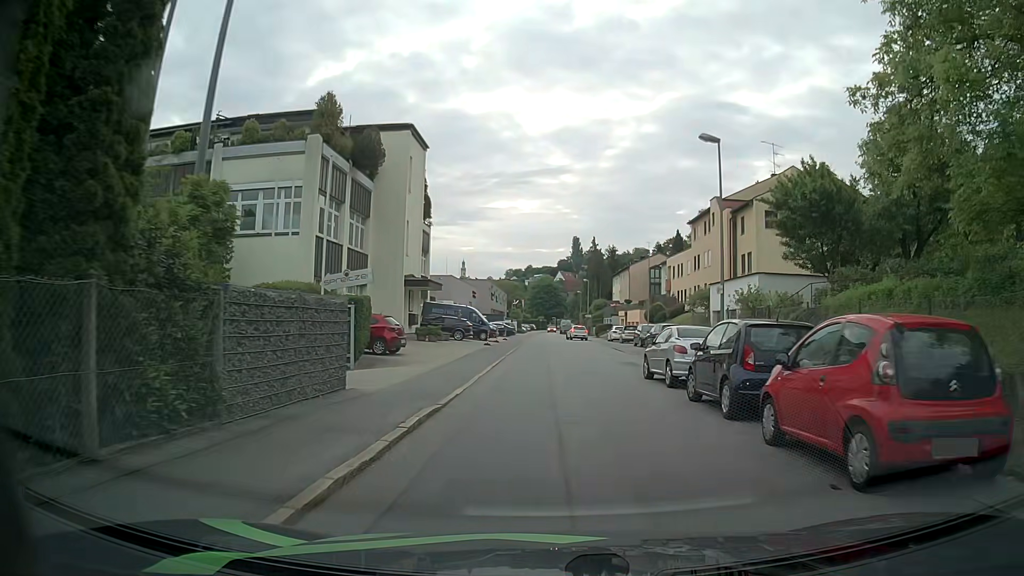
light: Day
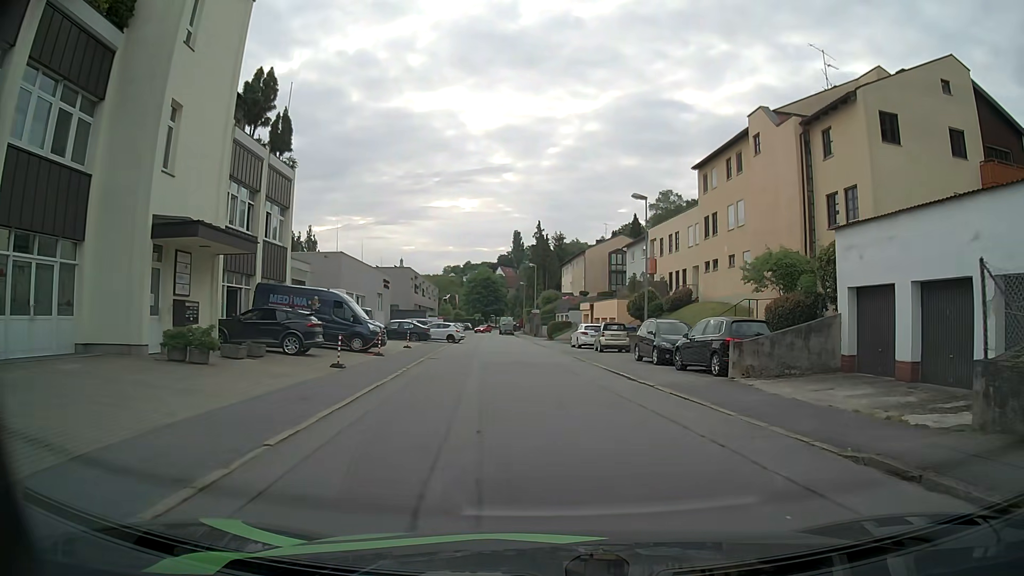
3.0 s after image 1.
(+0.1, +22.7) m; +5°
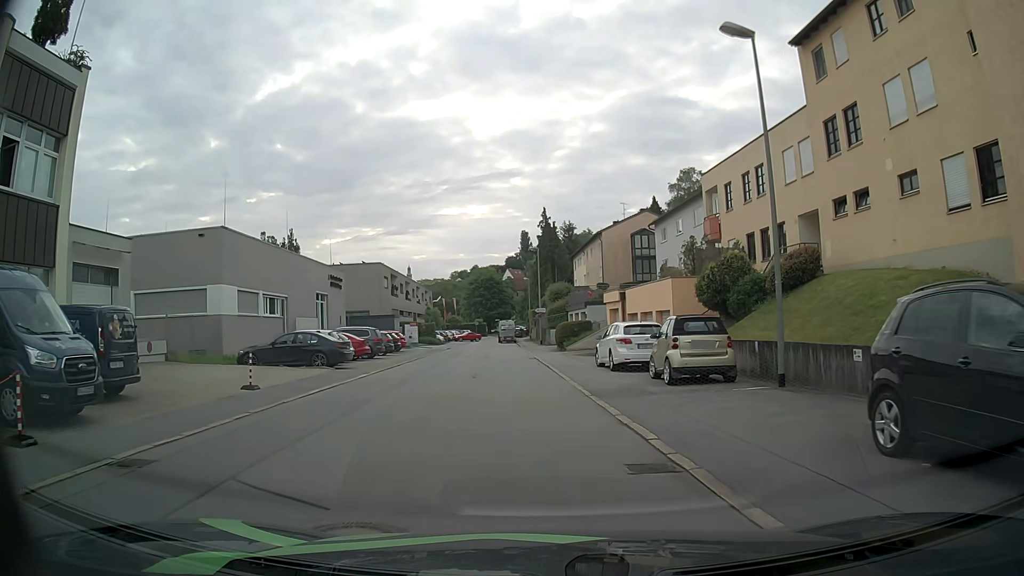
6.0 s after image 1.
(+0.1, +19.6) m; -2°
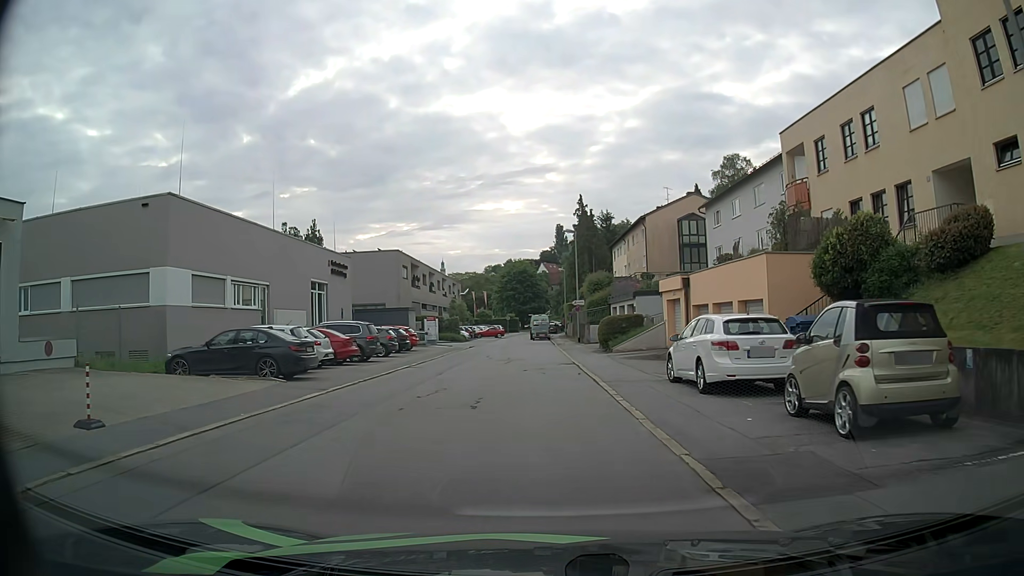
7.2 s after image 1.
(-0.2, +7.9) m; -3°
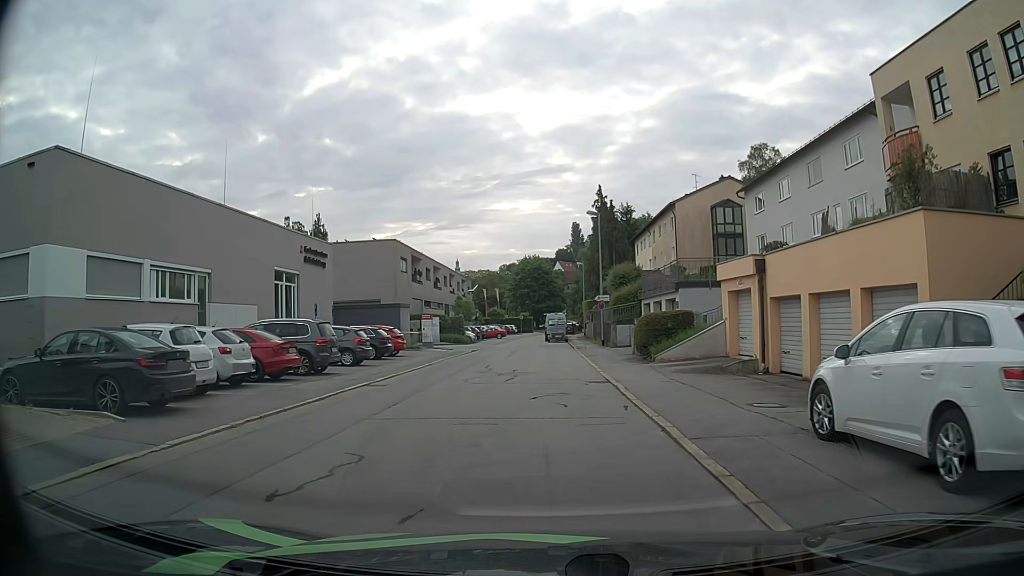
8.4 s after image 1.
(0.0, +7.9) m; -1°
(0, +10) (0, +20) (0, +30) (0, +40) (-1, +50) (-2, +60) (-2, +70) (-2, +80) (-1, +90) (+1, +100) m
